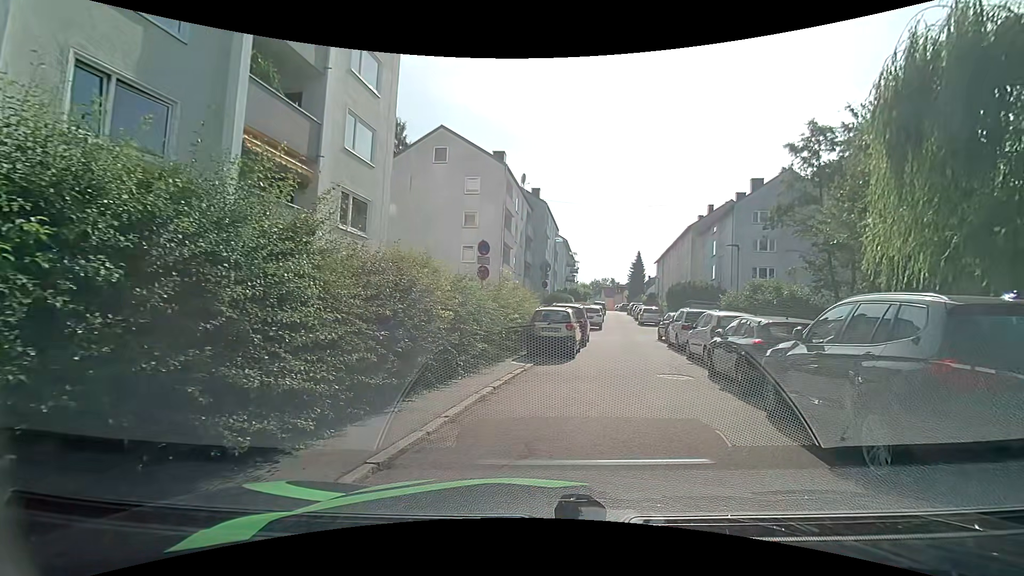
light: Day
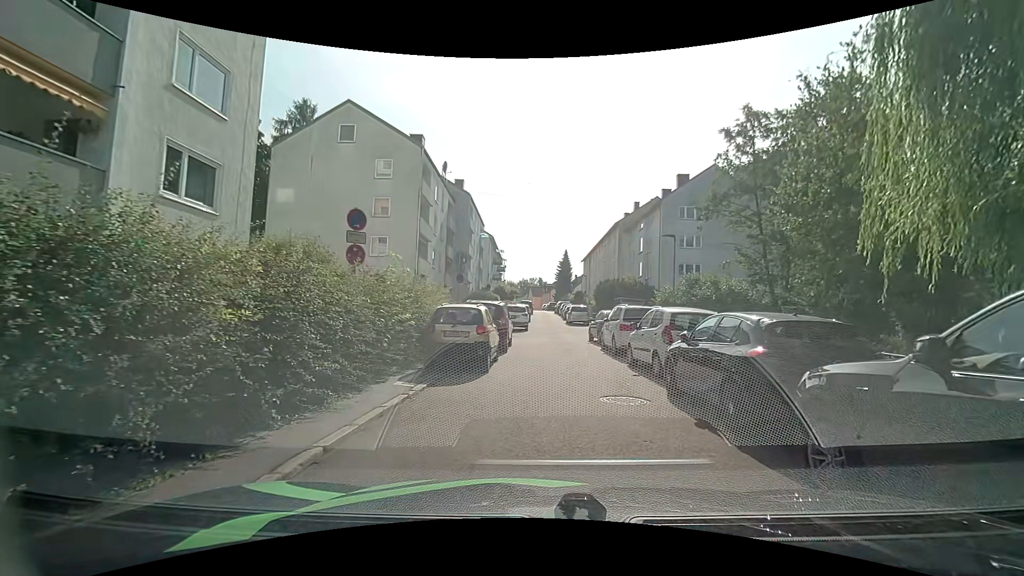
(+0.3, +3.9) m; +7°
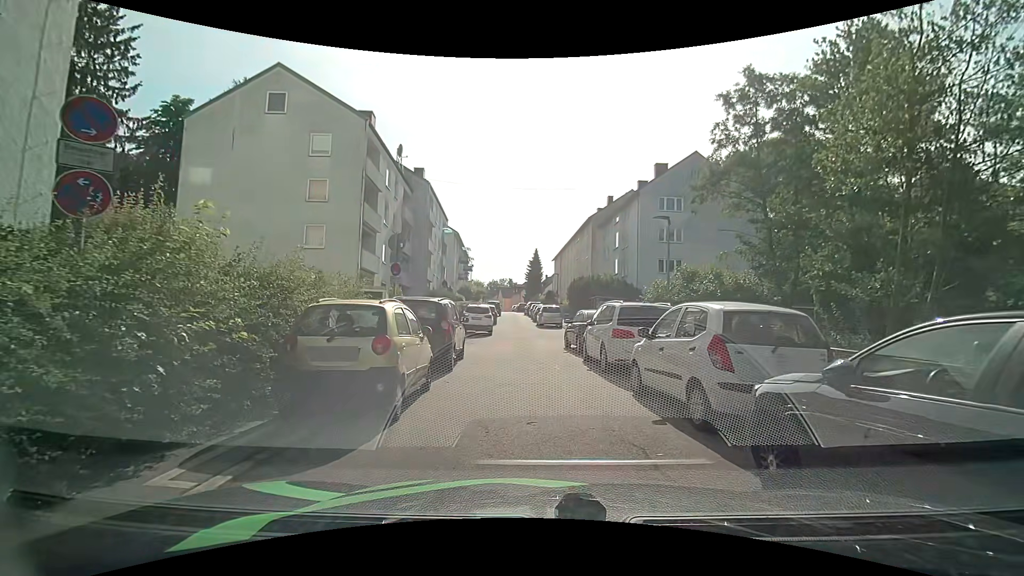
(+0.2, +4.9) m; +5°
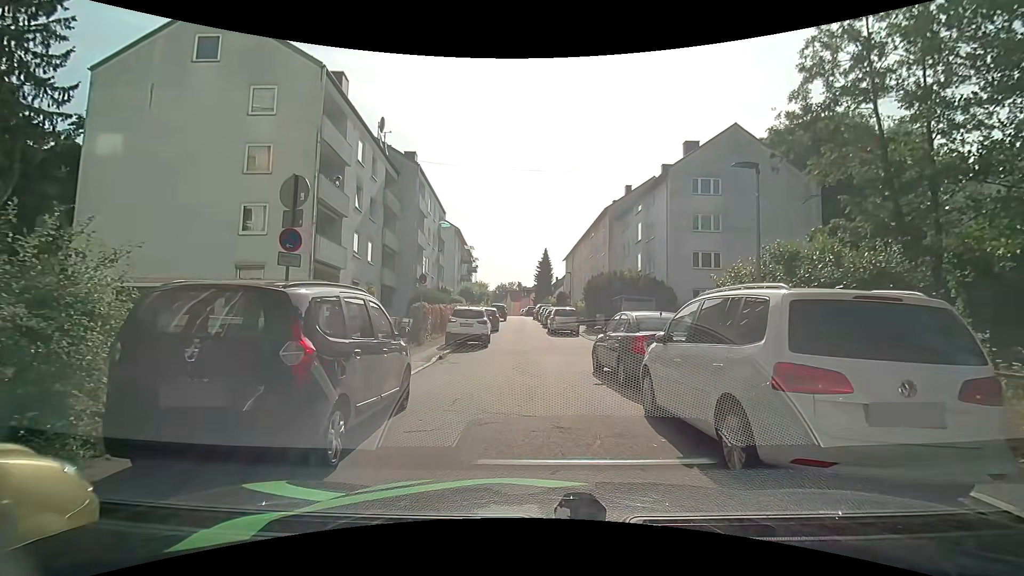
(-0.2, +7.0) m; -3°
